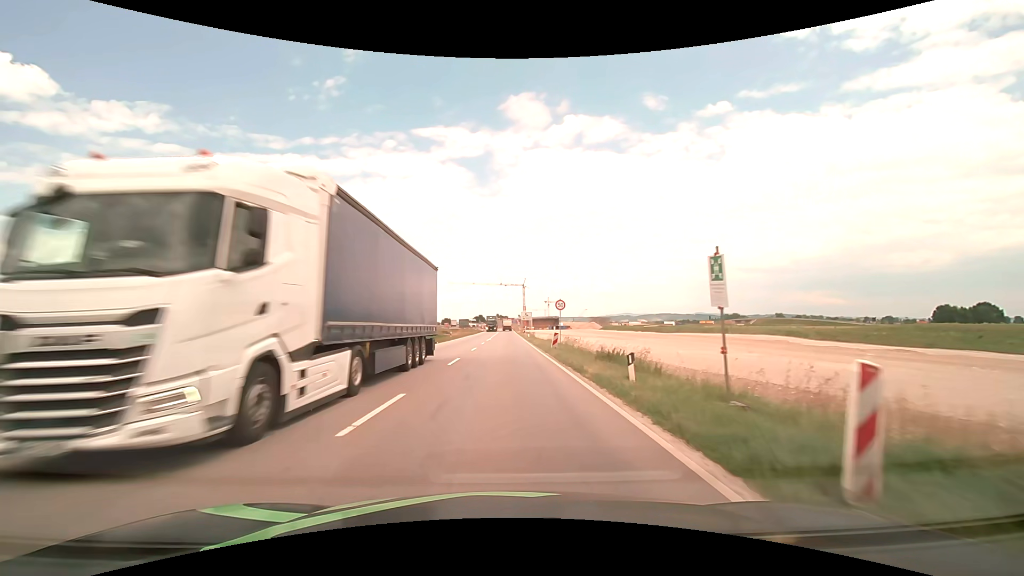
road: unclassified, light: Day
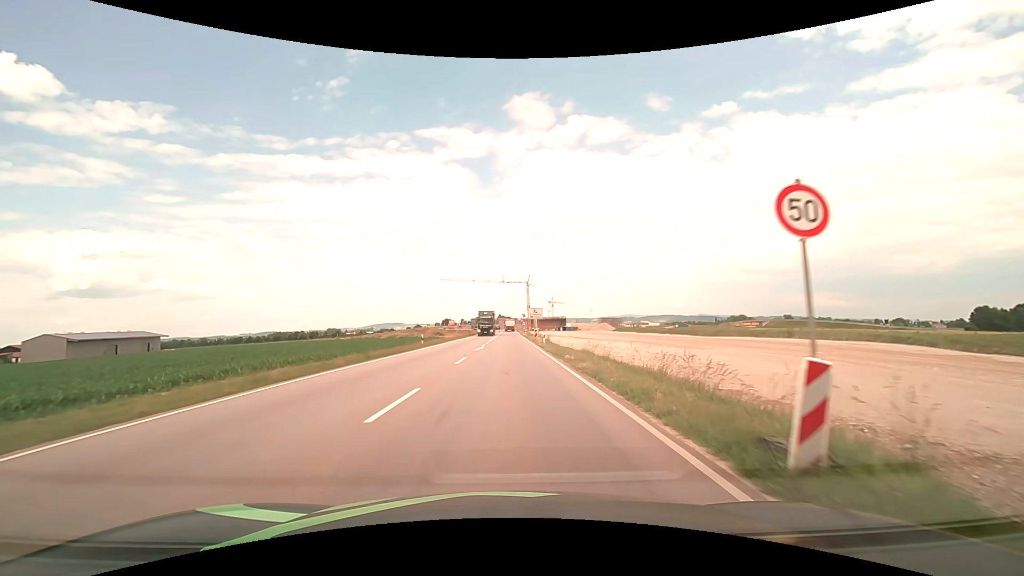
(-0.1, +23.0) m; 0°
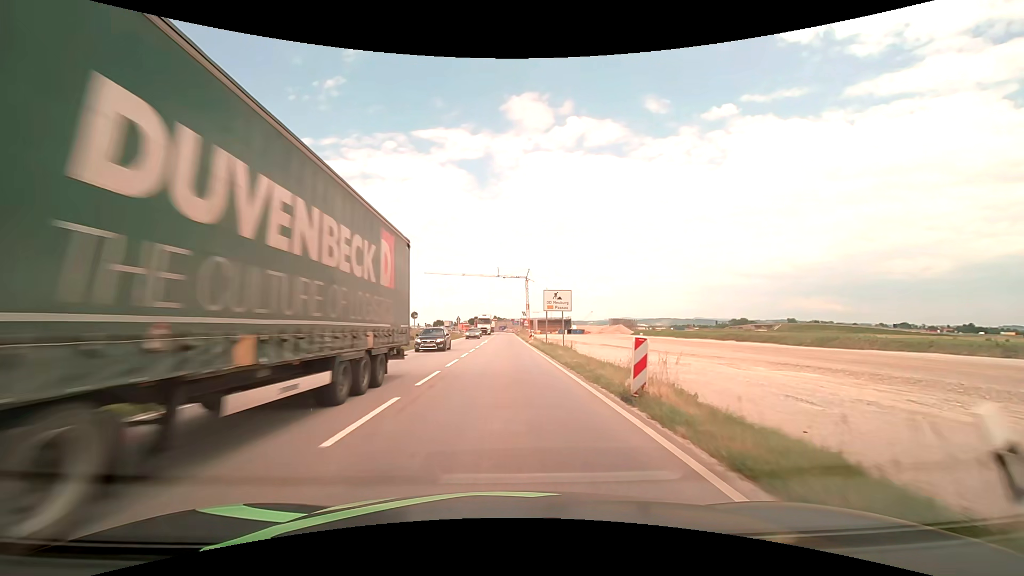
(+0.1, +38.1) m; 0°
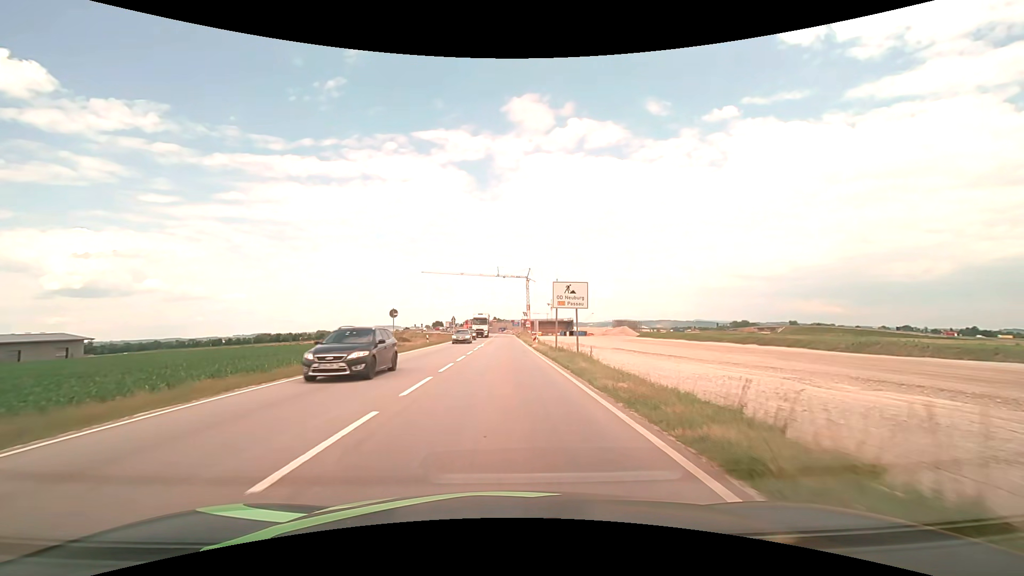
(0.0, +7.6) m; 0°
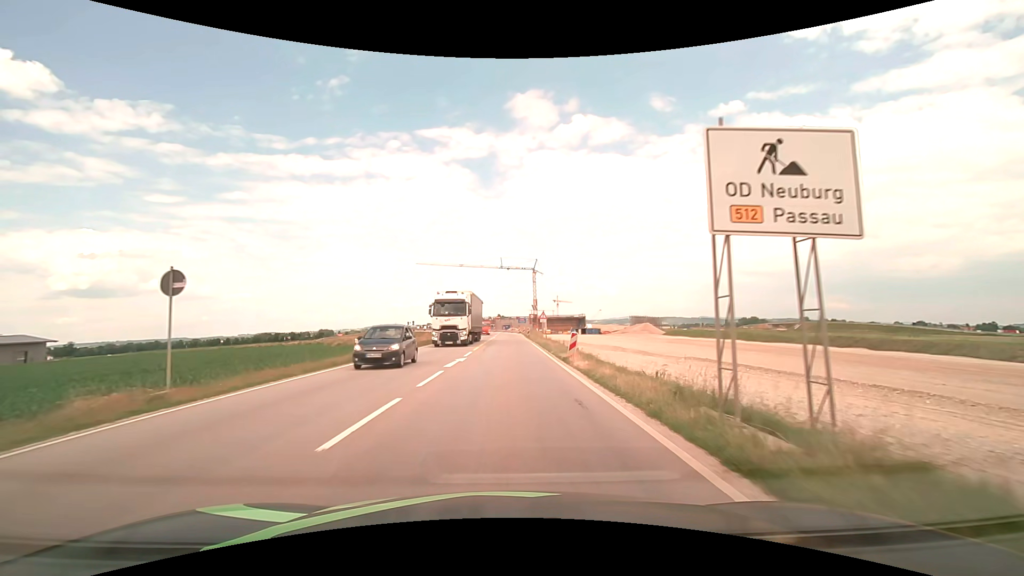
(-0.1, +22.8) m; -1°
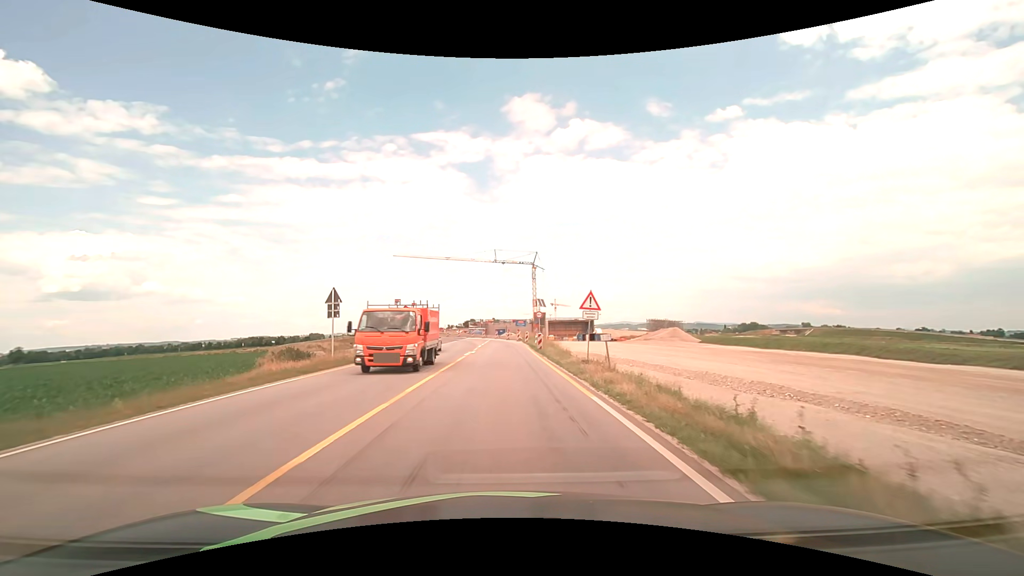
(+0.2, +30.4) m; 0°
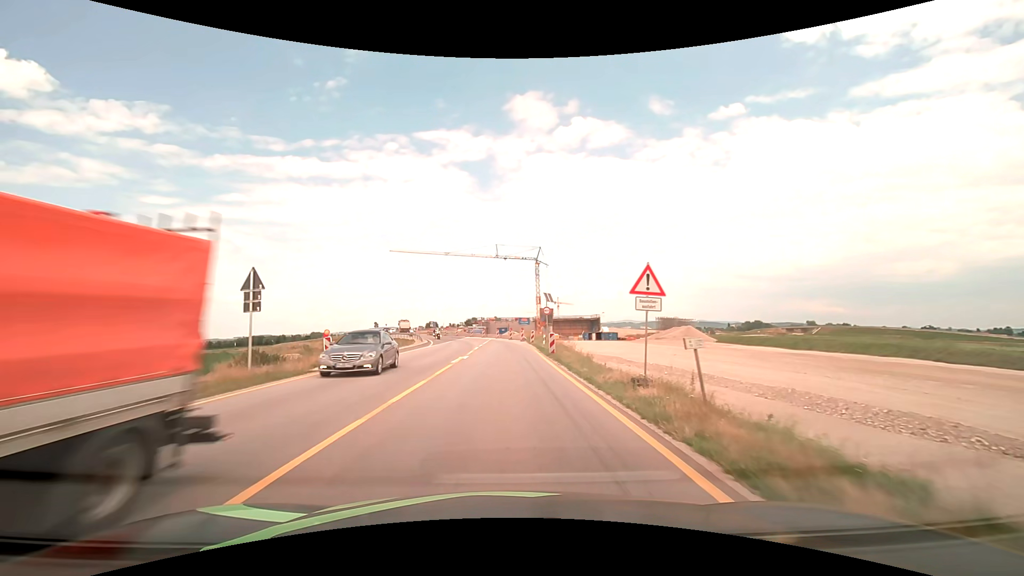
(0.0, +7.6) m; 0°
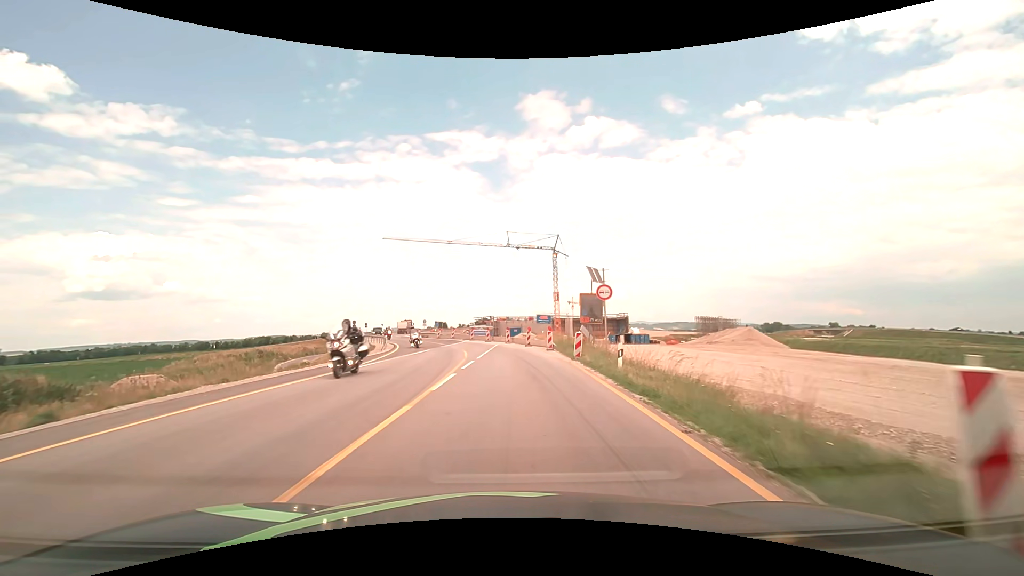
(-0.3, +22.8) m; -1°
(0, +10) (0, +20) (-1, +30) (-3, +40) (-5, +49) (-8, +59) (-12, +68) (-16, +78) (-19, +87) (-21, +97) m
